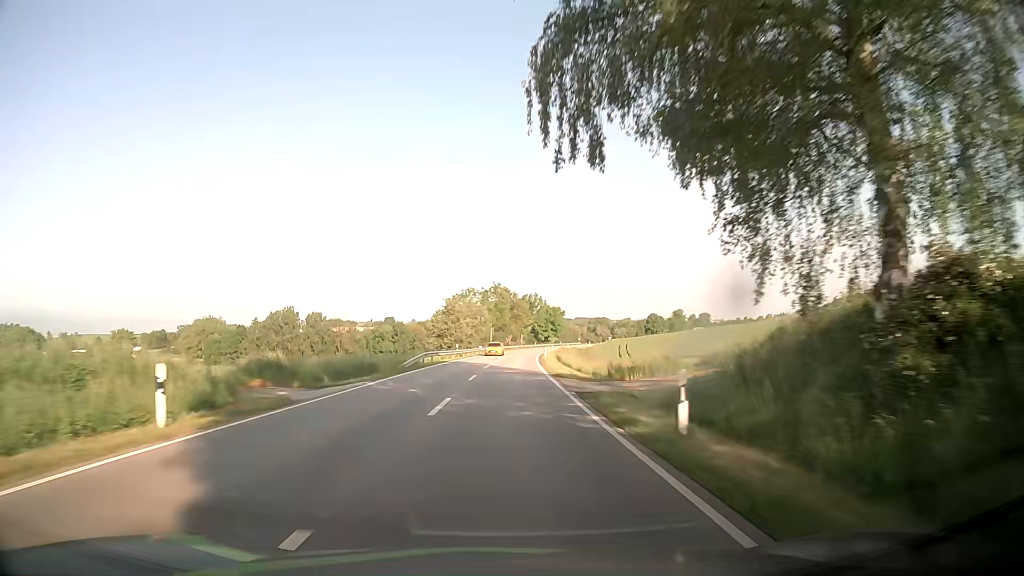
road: secondary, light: Day
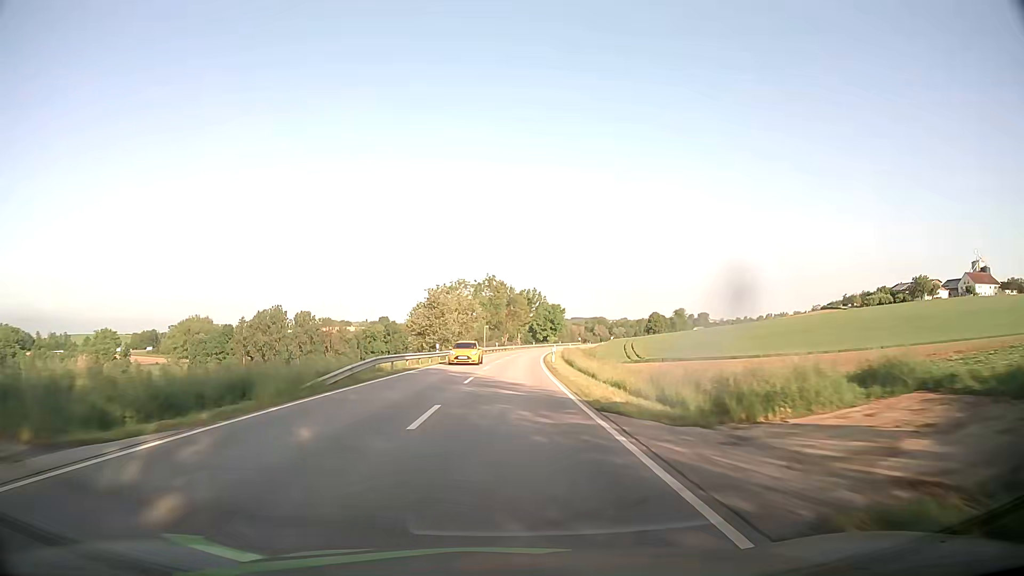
(+0.1, +14.4) m; 0°
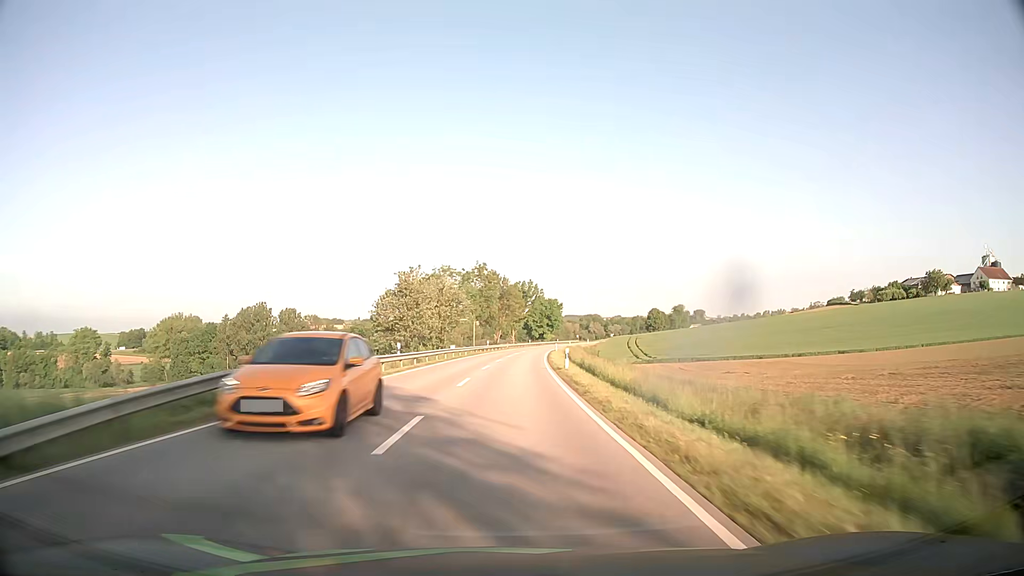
(+0.1, +14.4) m; +1°
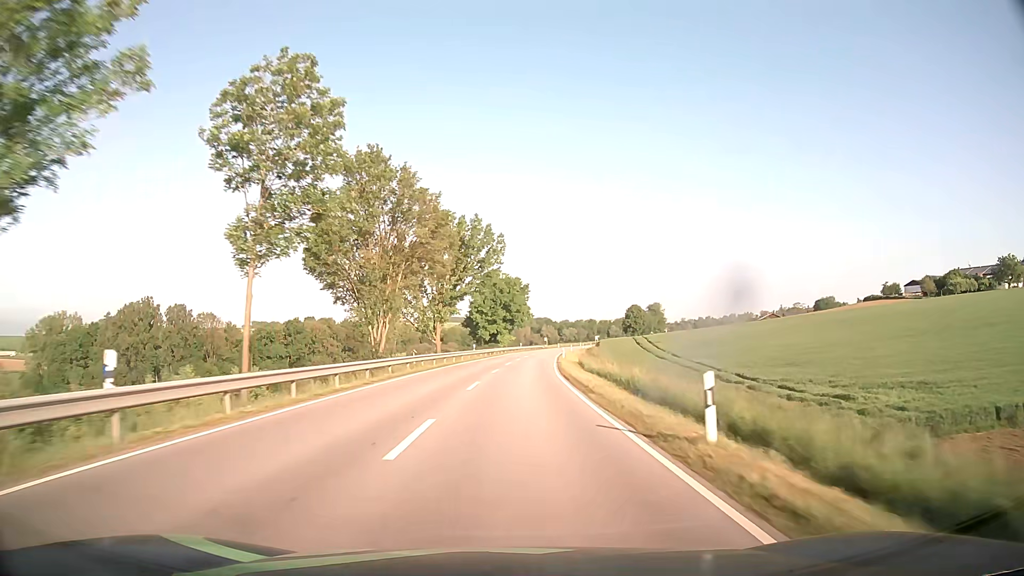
(+2.3, +72.1) m; +4°
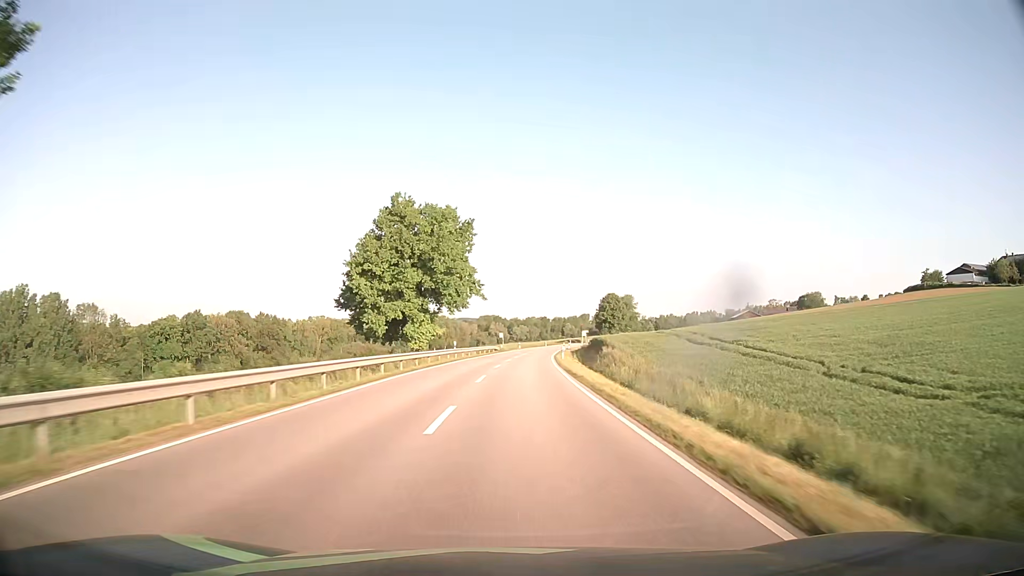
(+2.2, +57.9) m; +4°
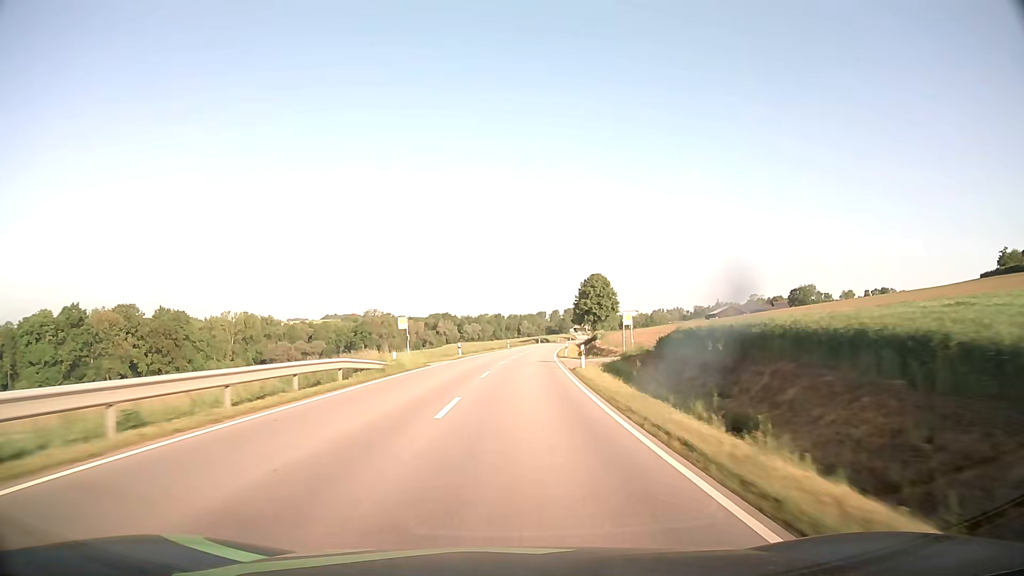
(+2.1, +58.3) m; +4°
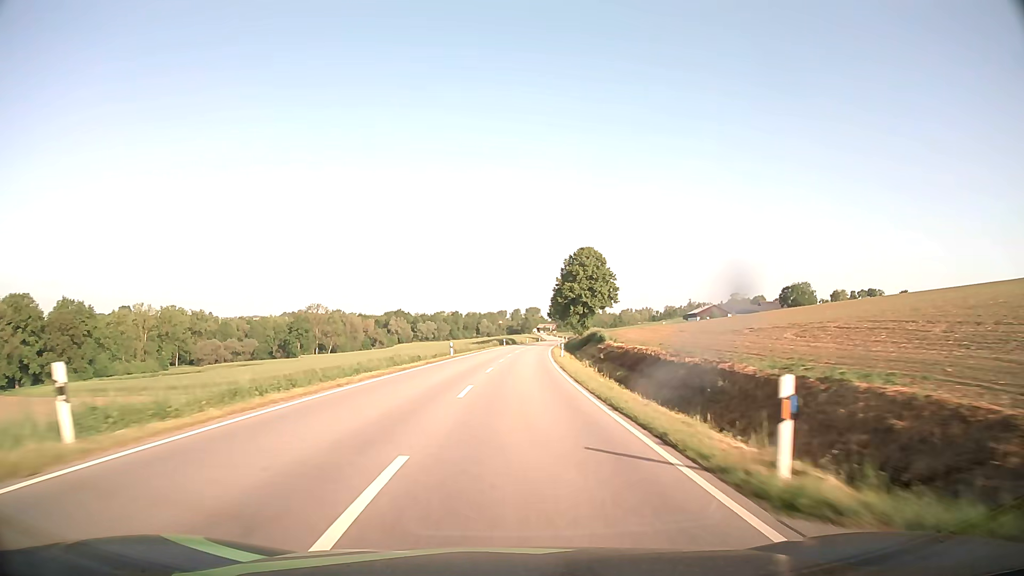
(+1.3, +43.9) m; +4°
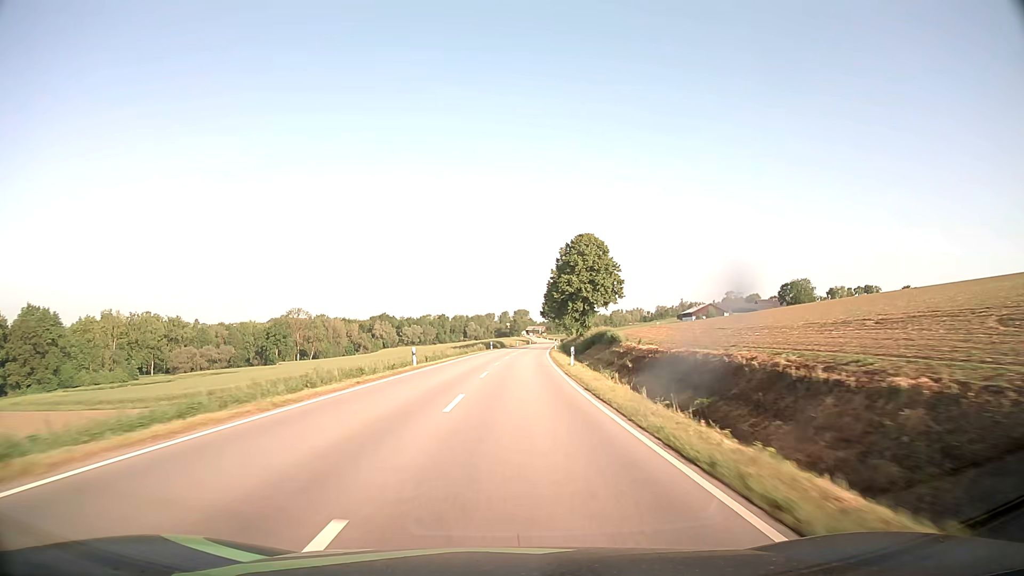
(+0.1, +14.7) m; +1°
(0, +10) (0, +20) (0, +30) (+1, +40) (+1, +50) (+2, +60) (+2, +70) (+3, +80) (+3, +90) (+4, +100) m
